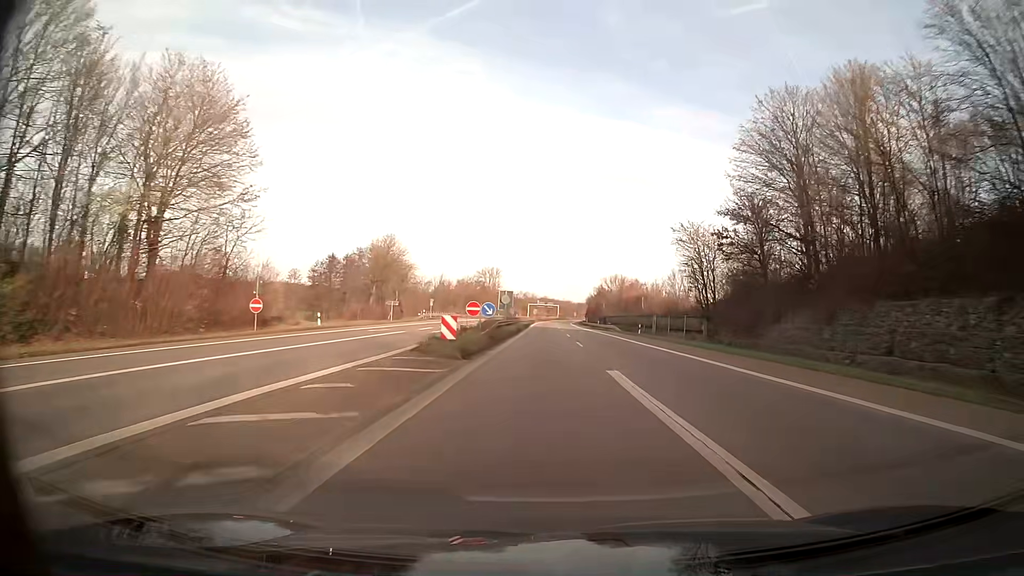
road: trunk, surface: asphalt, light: Day
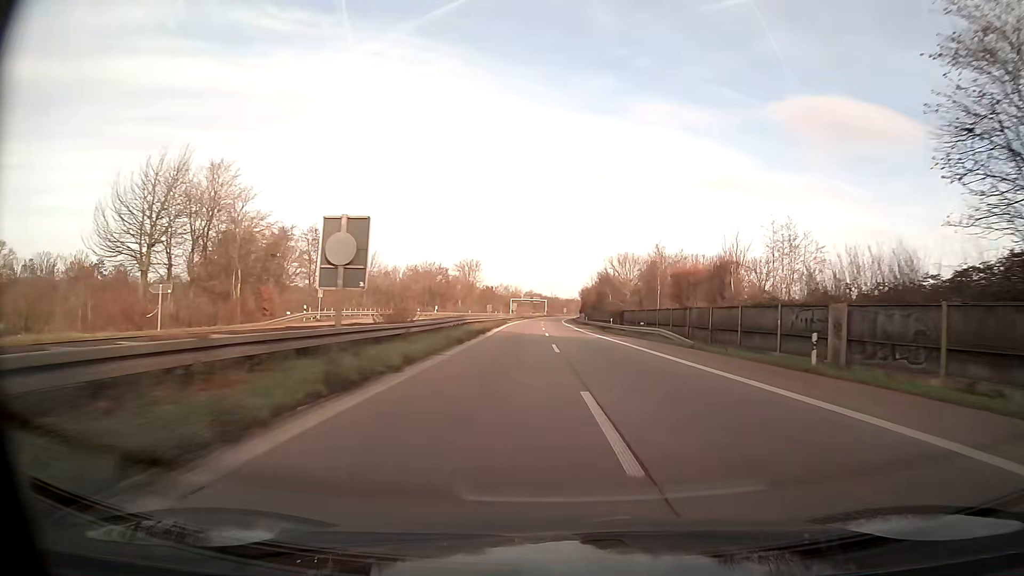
(+0.4, +43.5) m; +1°
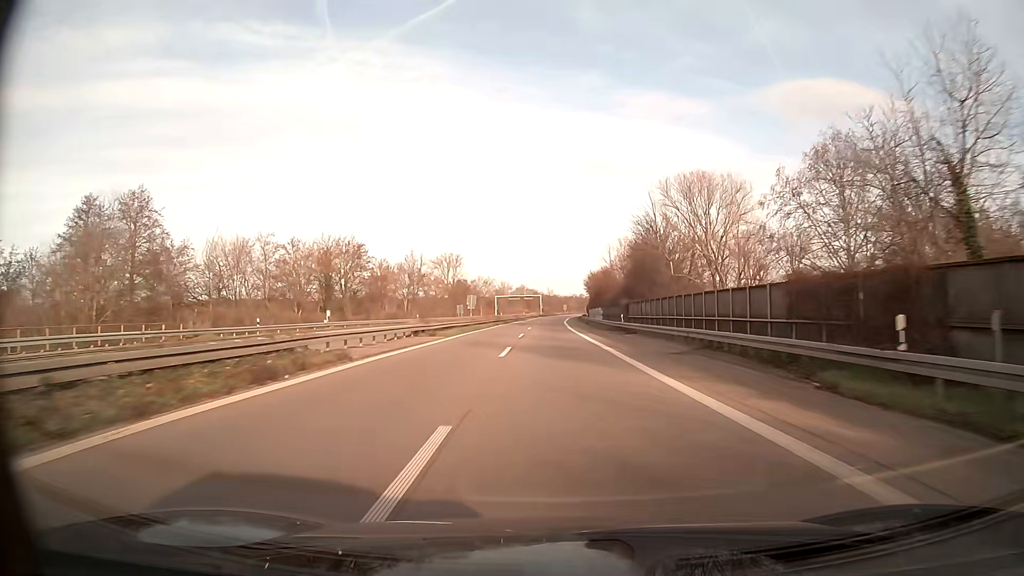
(+0.2, +58.0) m; 0°
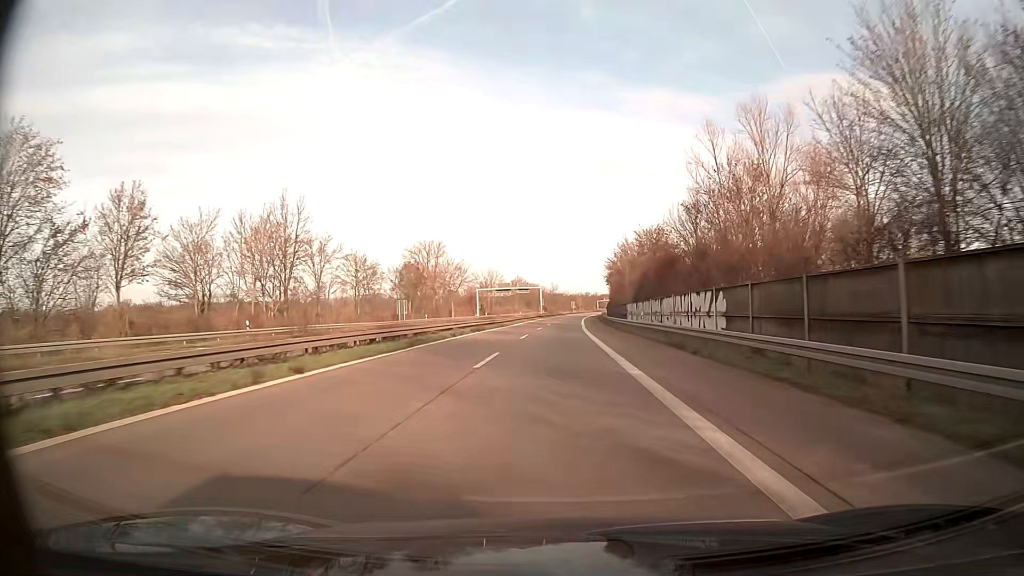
(-0.3, +57.9) m; 0°
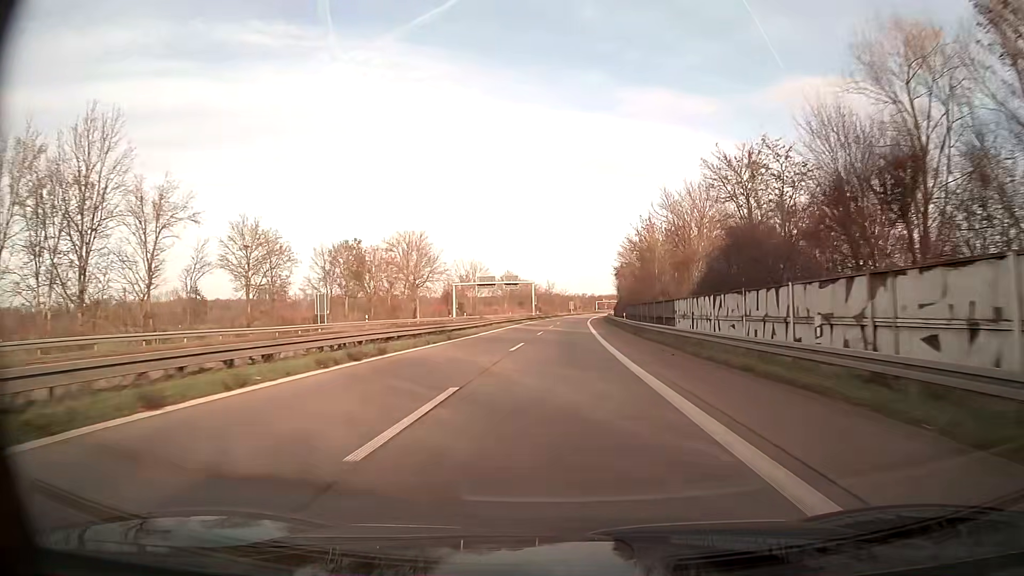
(+0.1, +28.3) m; 0°
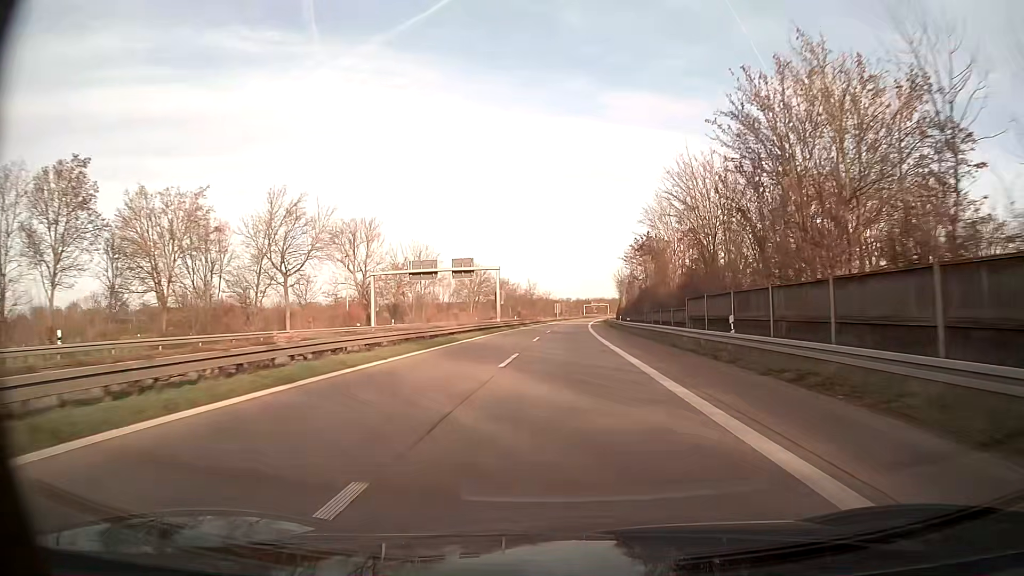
(+0.5, +43.0) m; +1°
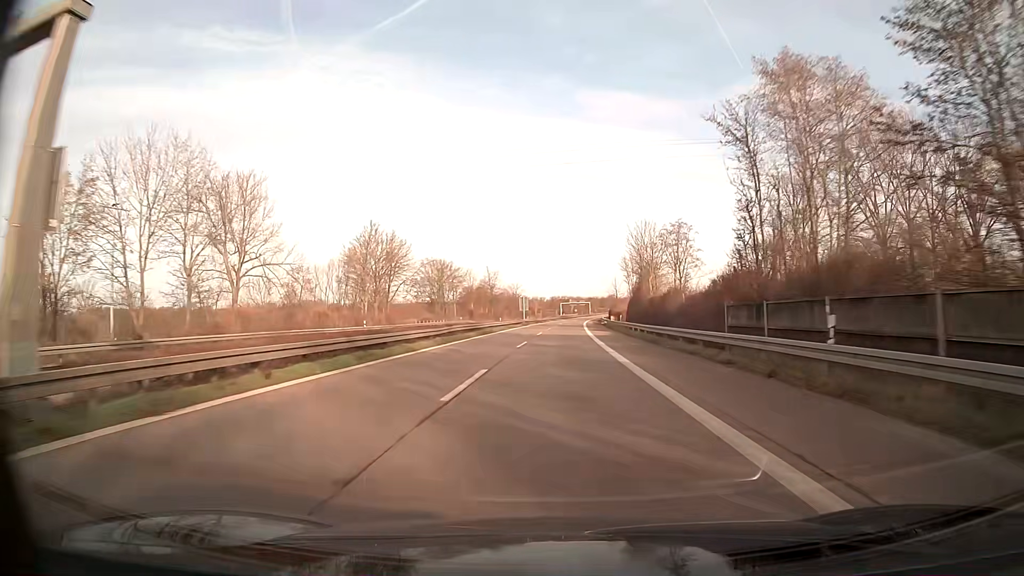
(+1.3, +61.3) m; +2°
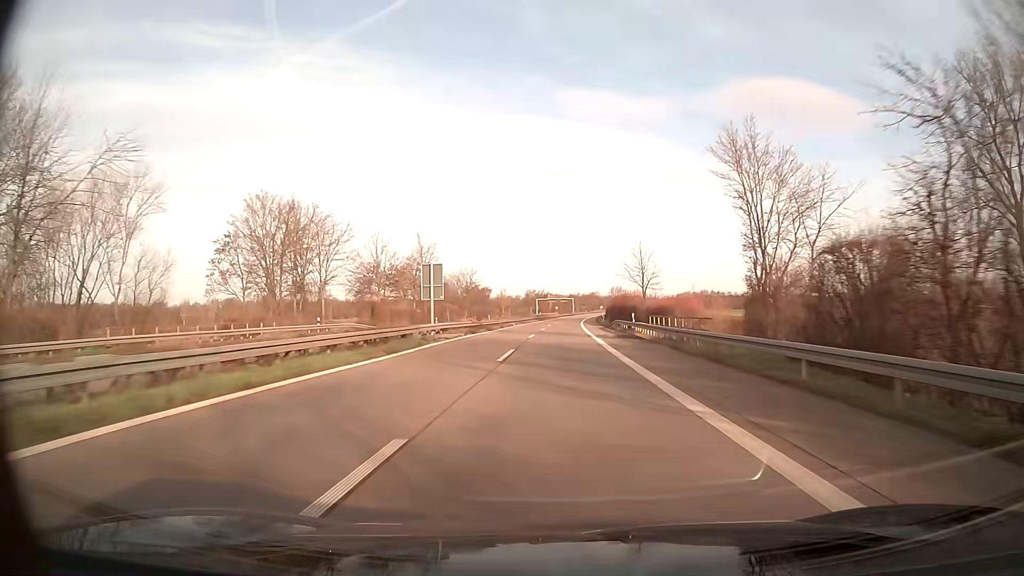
(+1.0, +63.8) m; +2°
